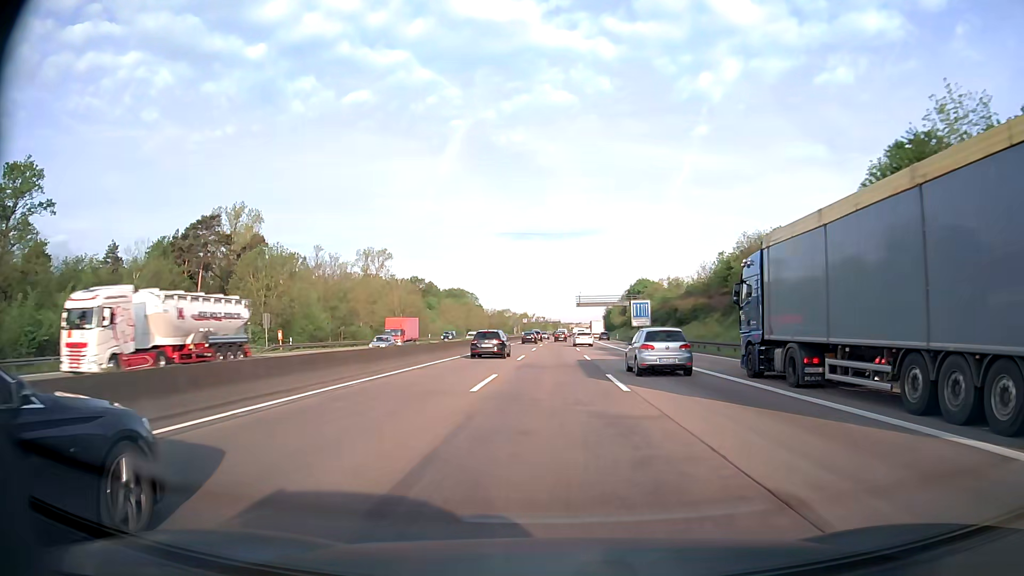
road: motorway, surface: asphalt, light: Day
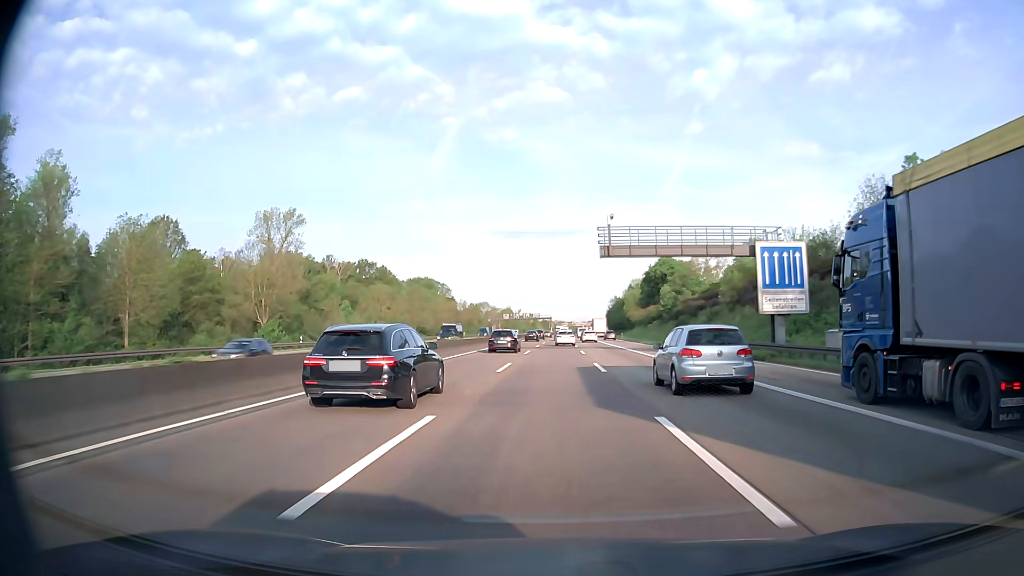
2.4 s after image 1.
(+0.4, +64.7) m; +1°
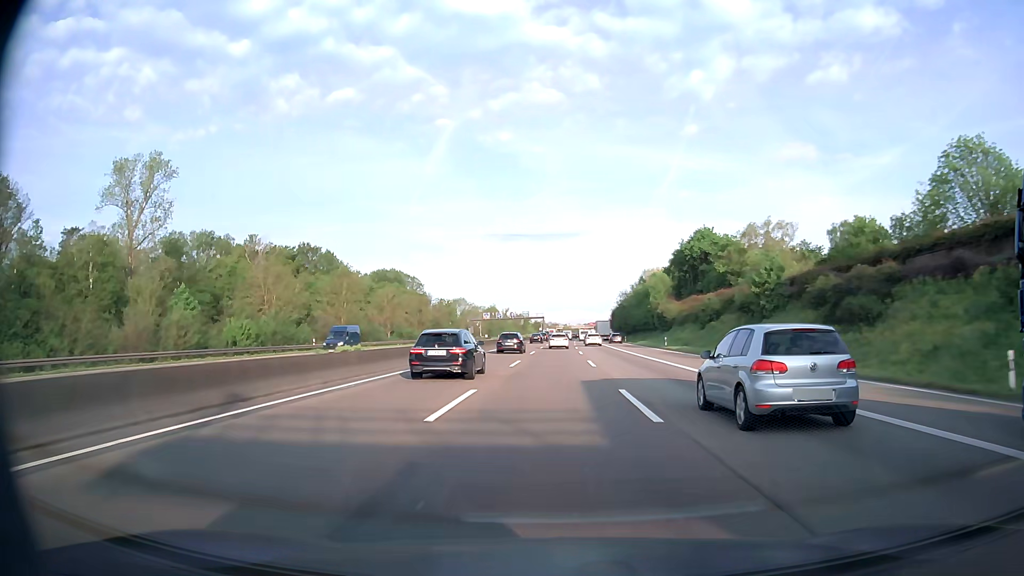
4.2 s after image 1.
(+0.2, +48.4) m; +1°
(0, +10) (0, +20) (0, +30) (0, +40) (0, +50) (0, +60) (0, +70) (+1, +80) (+1, +90) (+1, +100) m
